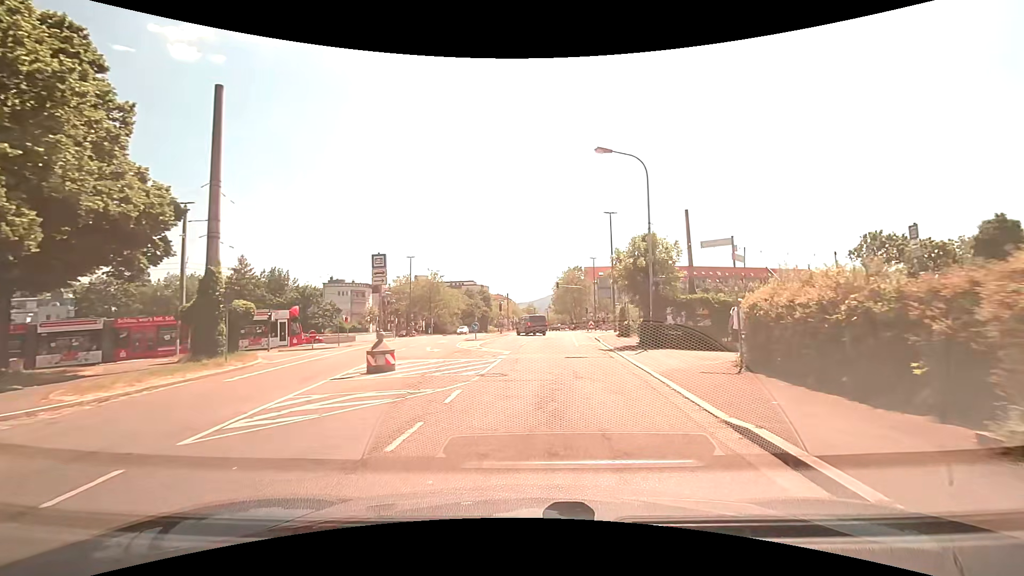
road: tertiary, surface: asphalt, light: Day
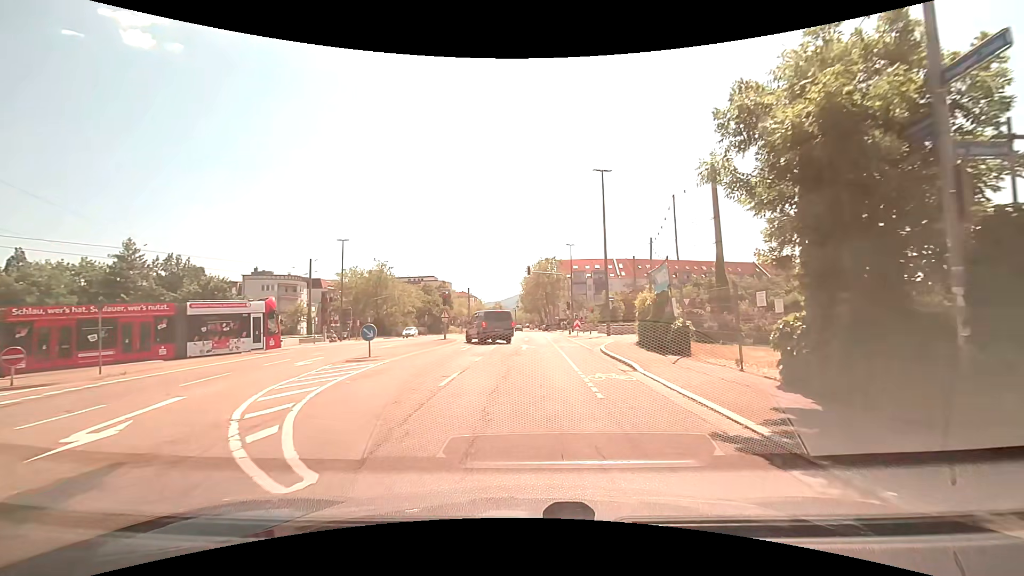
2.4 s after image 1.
(+0.8, +17.4) m; +5°
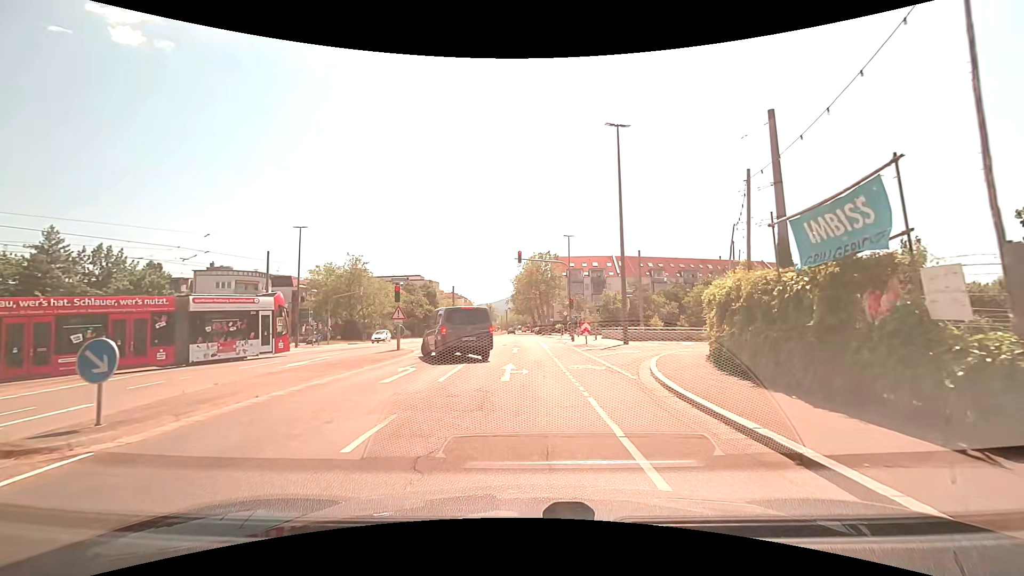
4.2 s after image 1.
(0.0, +10.7) m; +1°
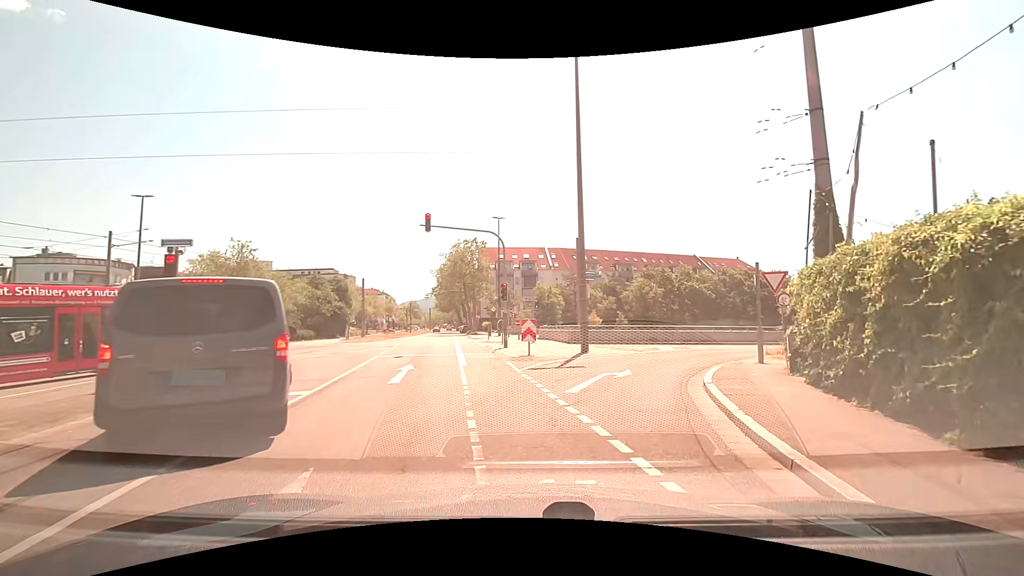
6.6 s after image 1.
(+0.4, +11.1) m; +9°
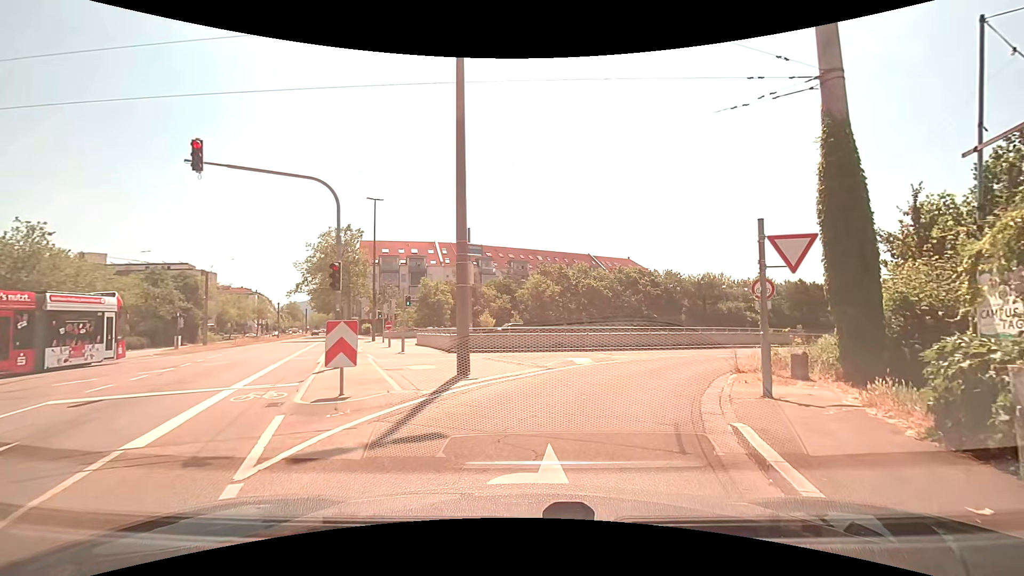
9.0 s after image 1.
(+0.8, +8.4) m; +11°
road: tertiary_link
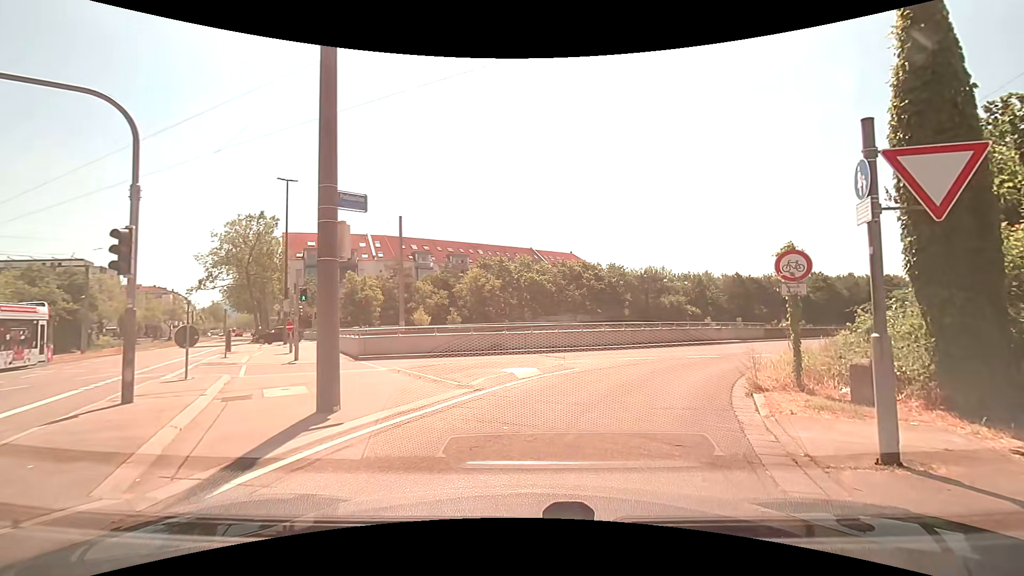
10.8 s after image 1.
(+0.3, +5.0) m; +7°
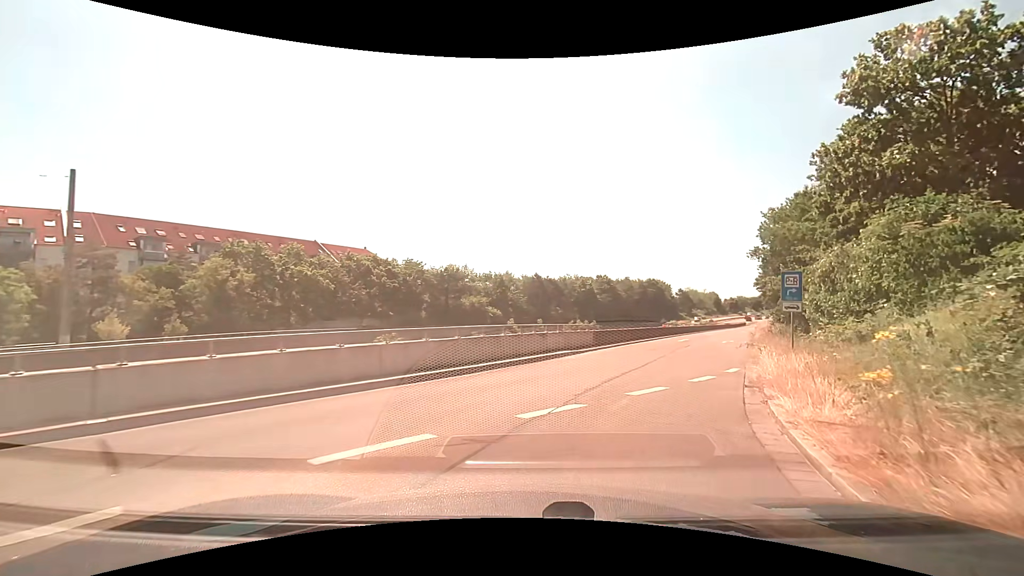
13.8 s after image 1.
(+2.4, +12.7) m; +20°
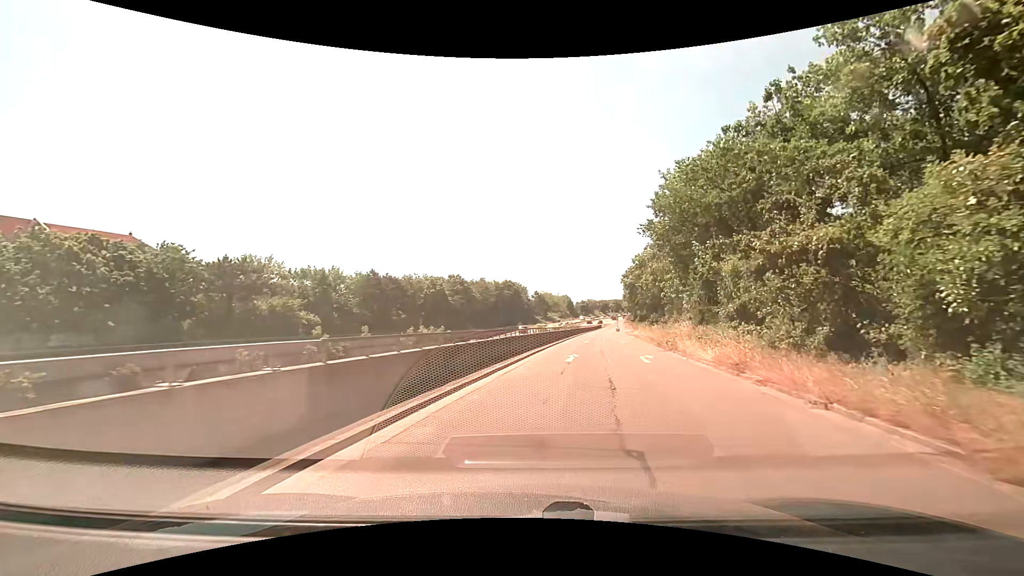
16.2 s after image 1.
(+4.0, +18.8) m; +17°
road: trunk_link
